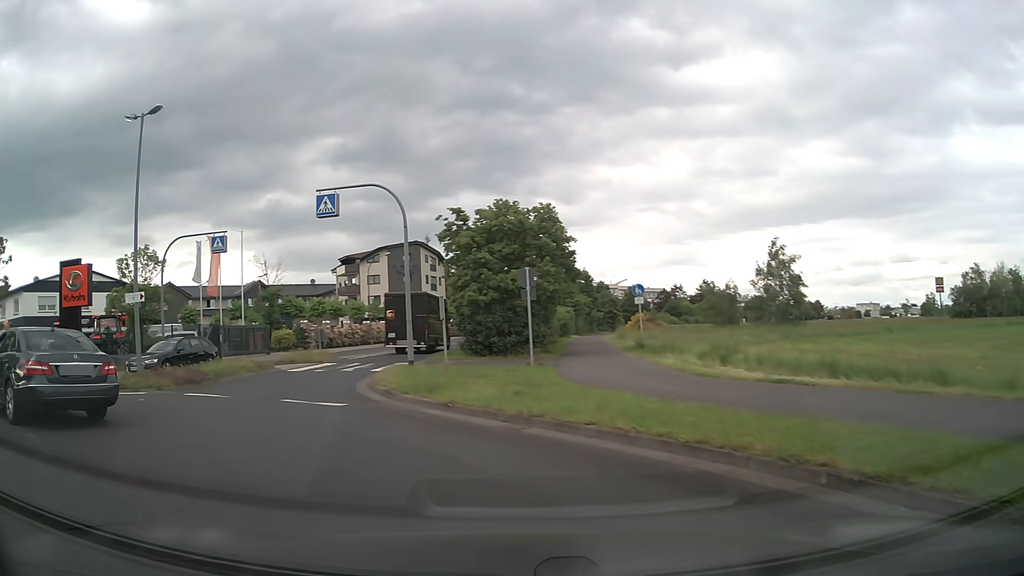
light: Day
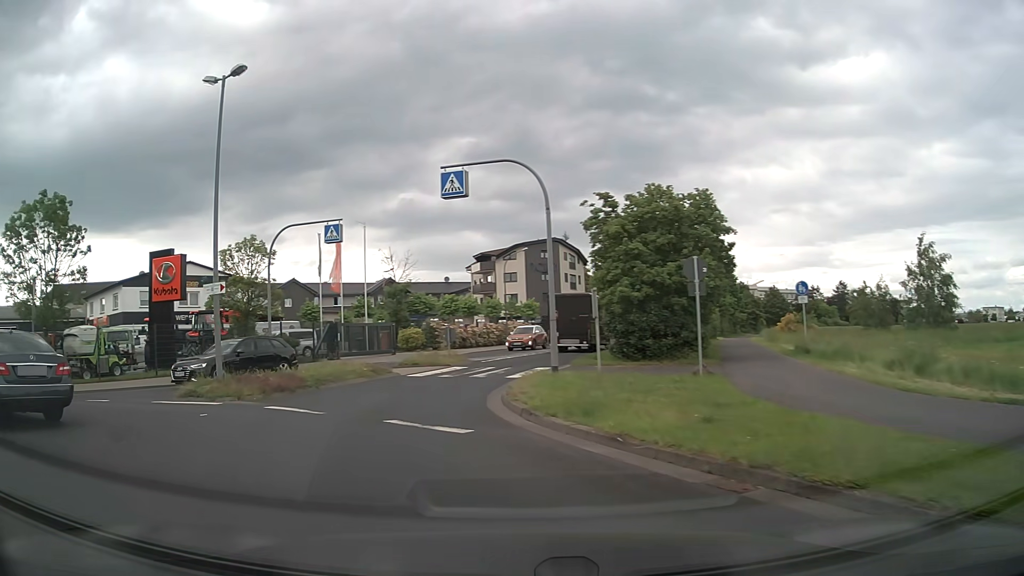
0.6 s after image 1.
(-0.3, +3.4) m; -10°
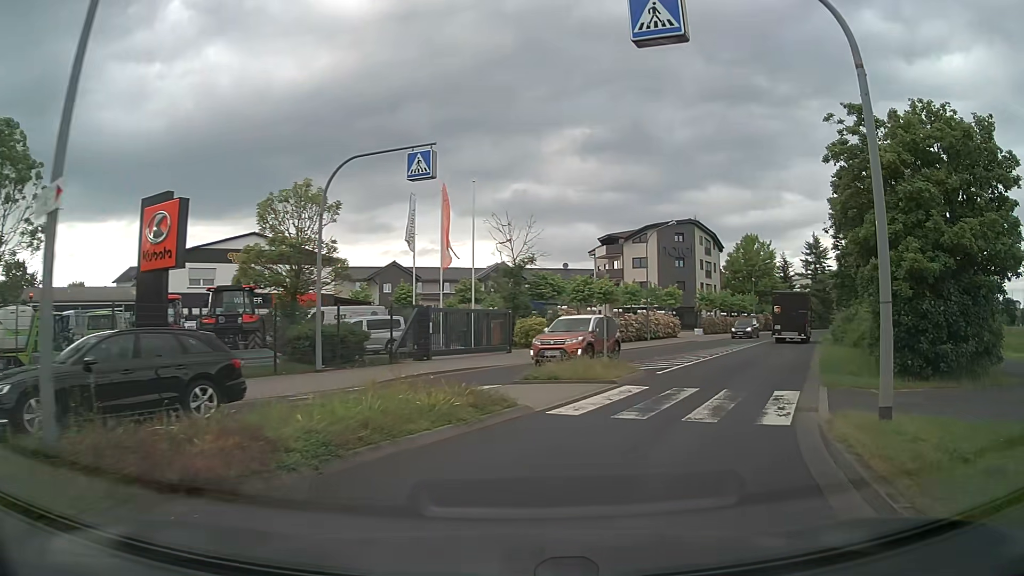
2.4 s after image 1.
(-1.9, +10.5) m; -9°
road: tertiary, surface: asphalt
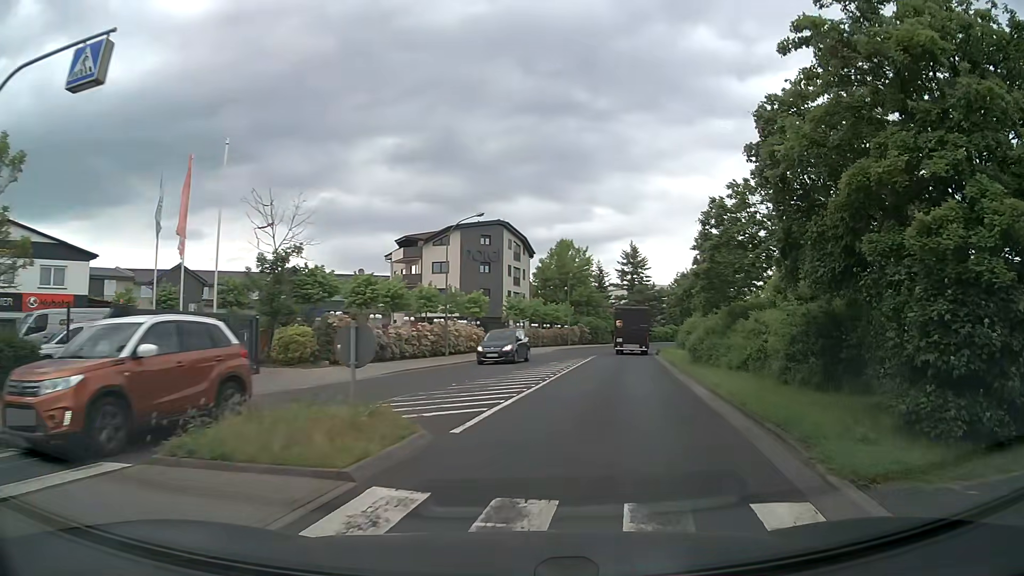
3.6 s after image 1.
(+1.3, +8.1) m; +17°
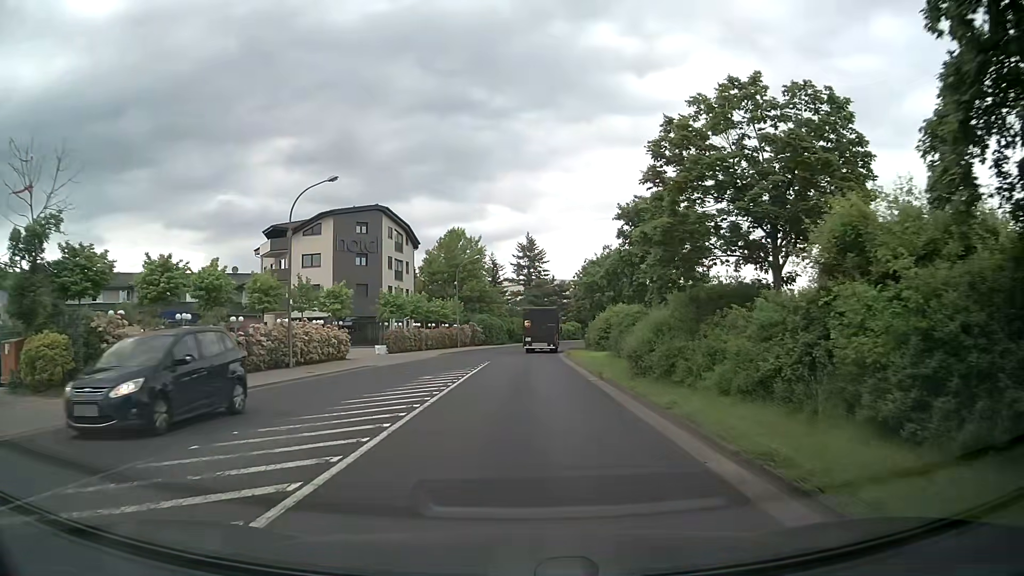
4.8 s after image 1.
(+0.9, +9.5) m; +8°
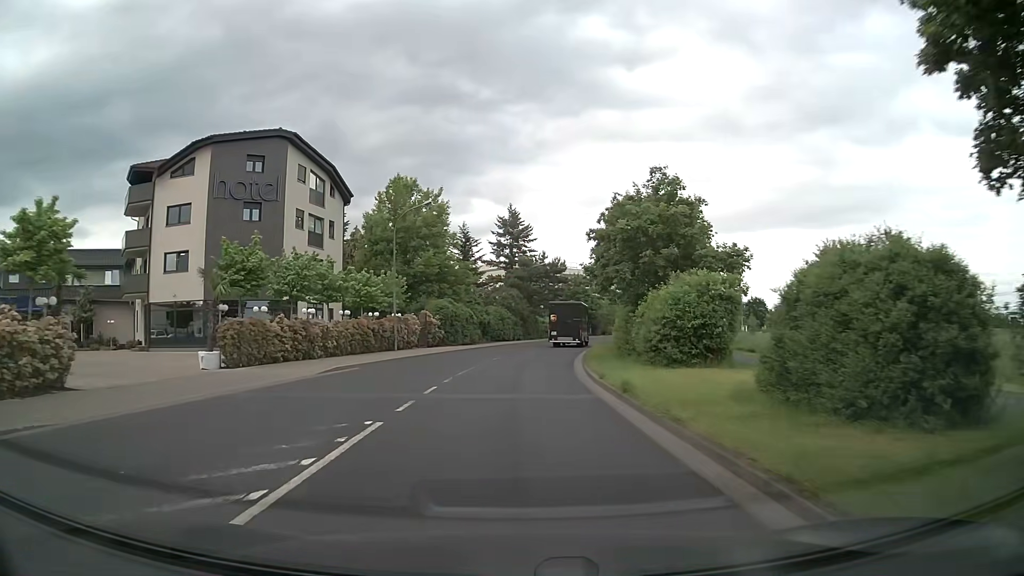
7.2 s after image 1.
(+0.4, +23.3) m; +2°
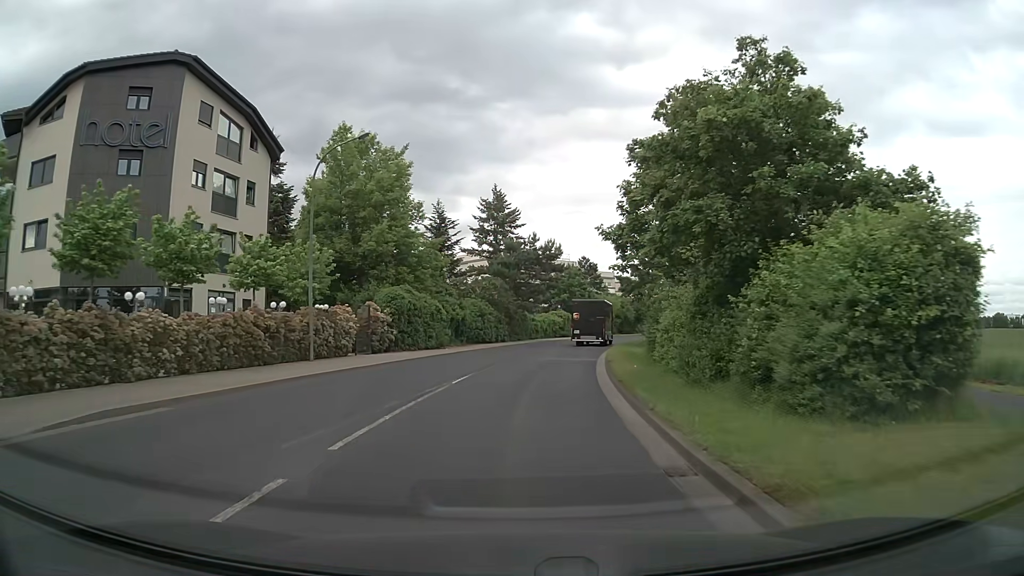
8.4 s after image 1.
(+0.1, +12.8) m; +1°
